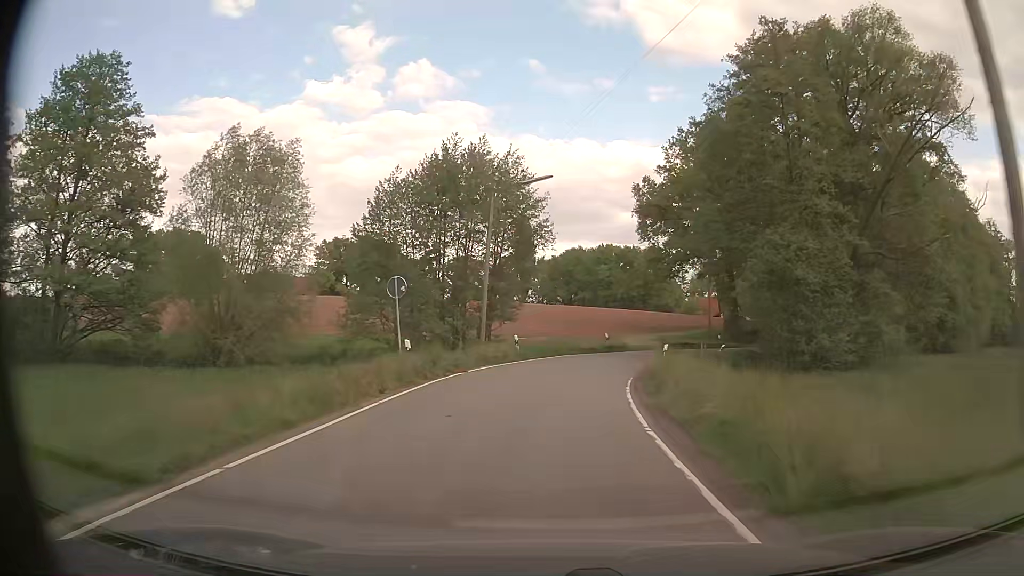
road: tertiary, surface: asphalt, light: Day
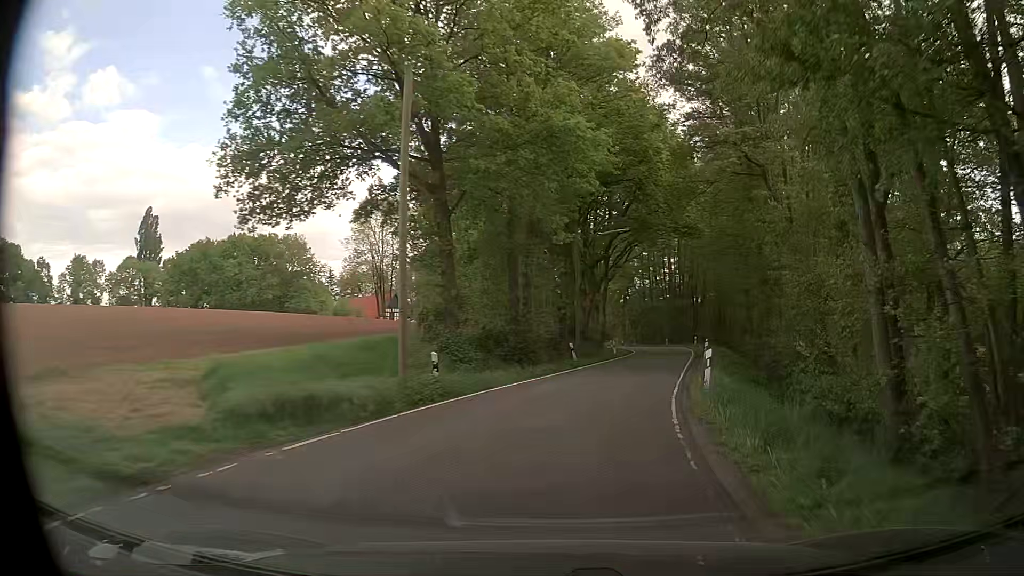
(+7.6, +39.8) m; +28°
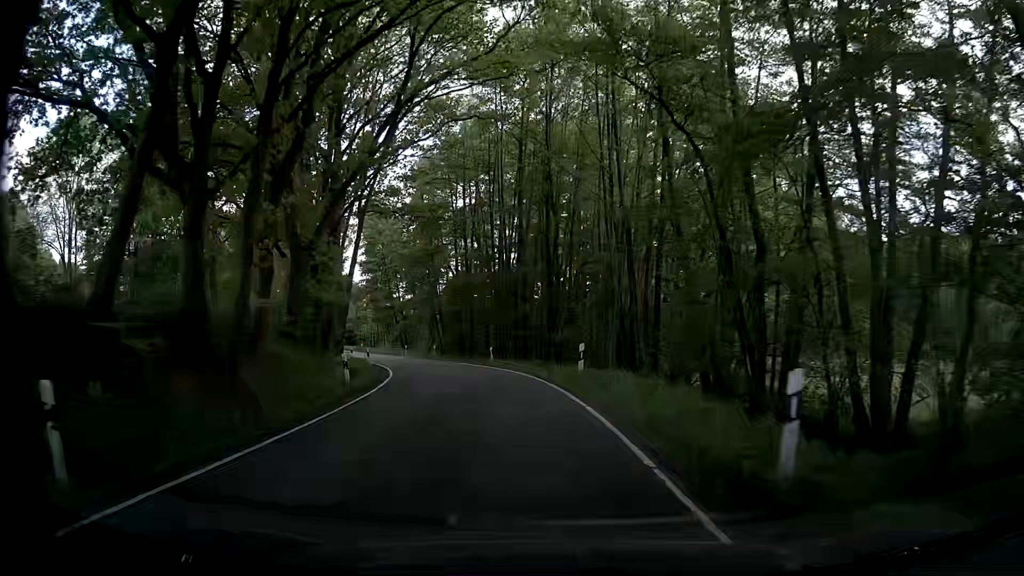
(+8.7, +44.0) m; +16°
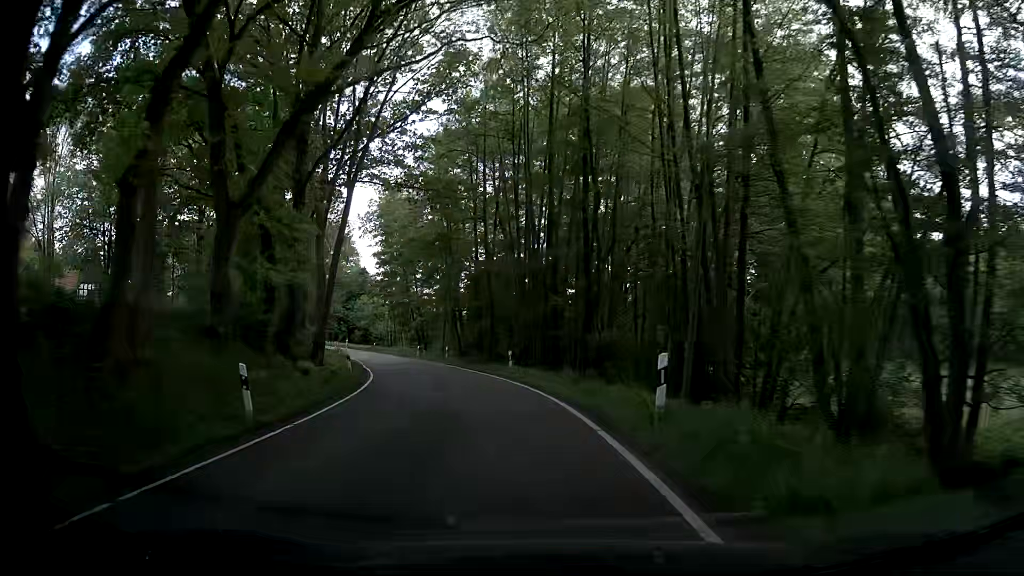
(-0.2, +9.0) m; -3°
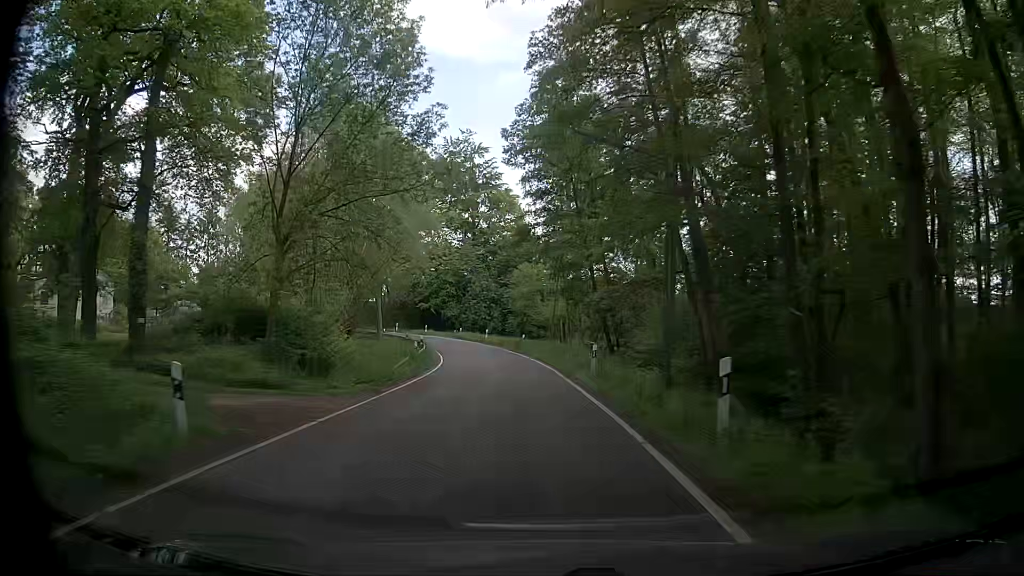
(-5.5, +36.6) m; -16°
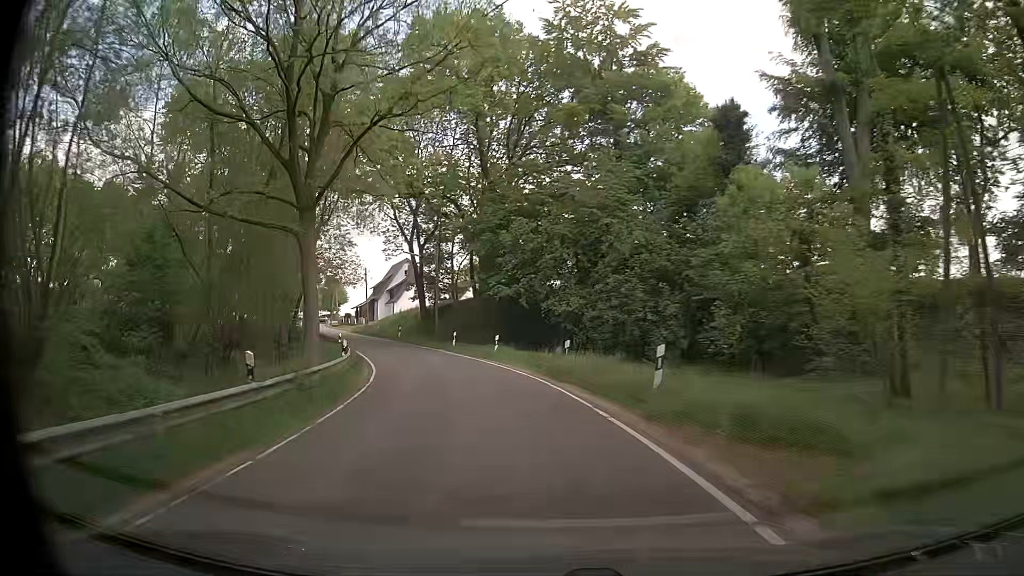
(-4.6, +44.9) m; -14°
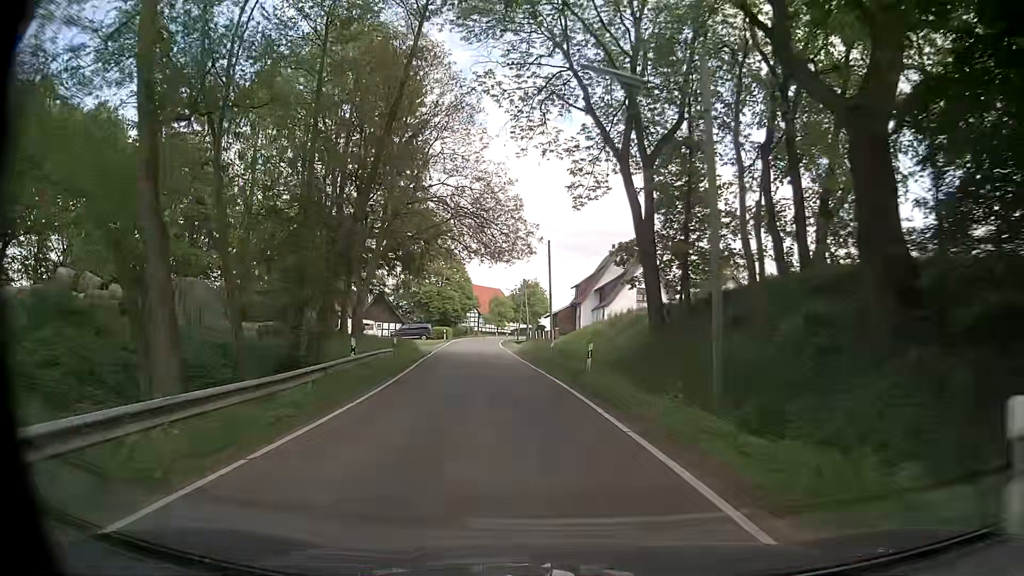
(-6.4, +36.1) m; -19°
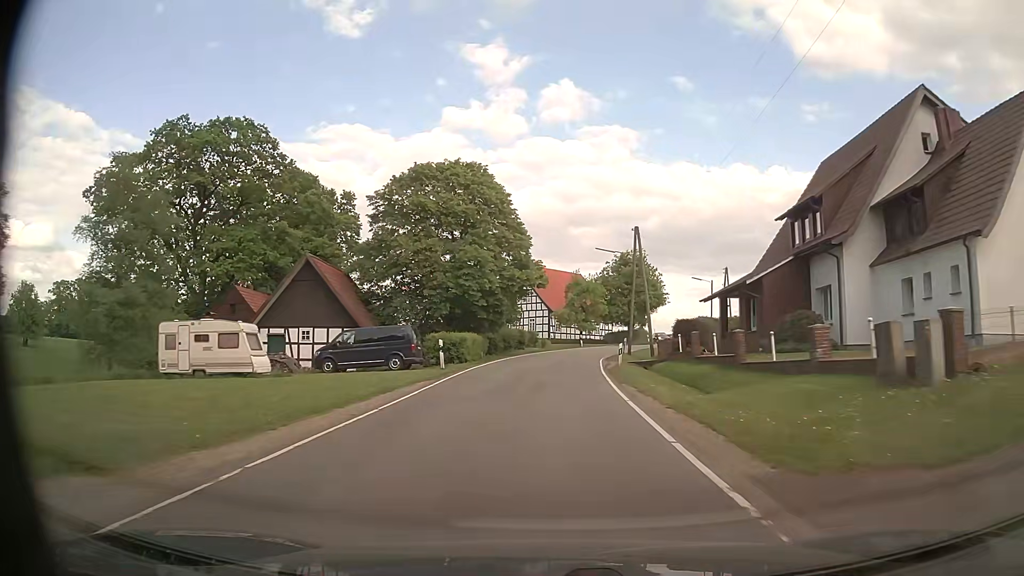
(-4.3, +48.0) m; -7°
